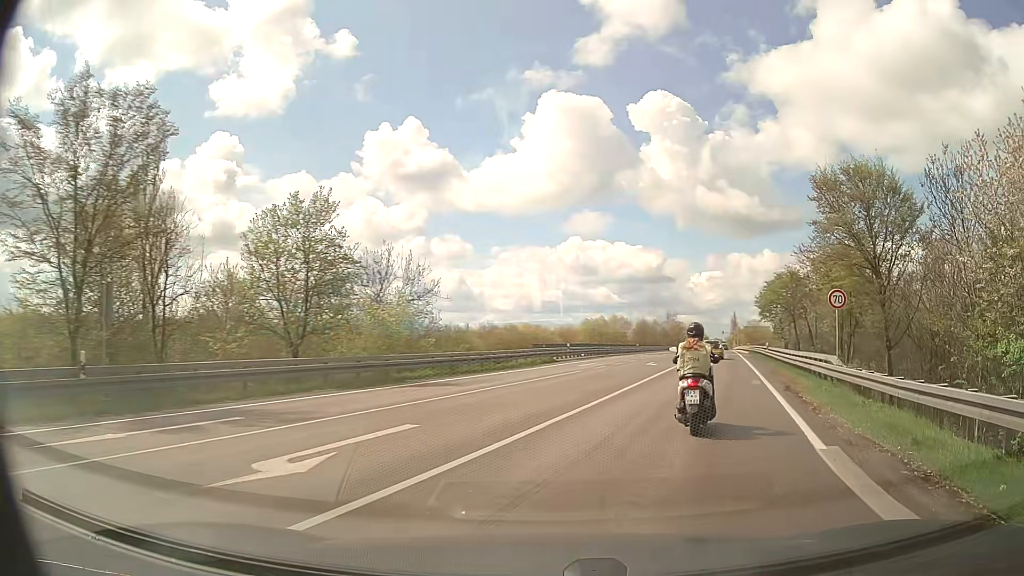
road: secondary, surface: asphalt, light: Day
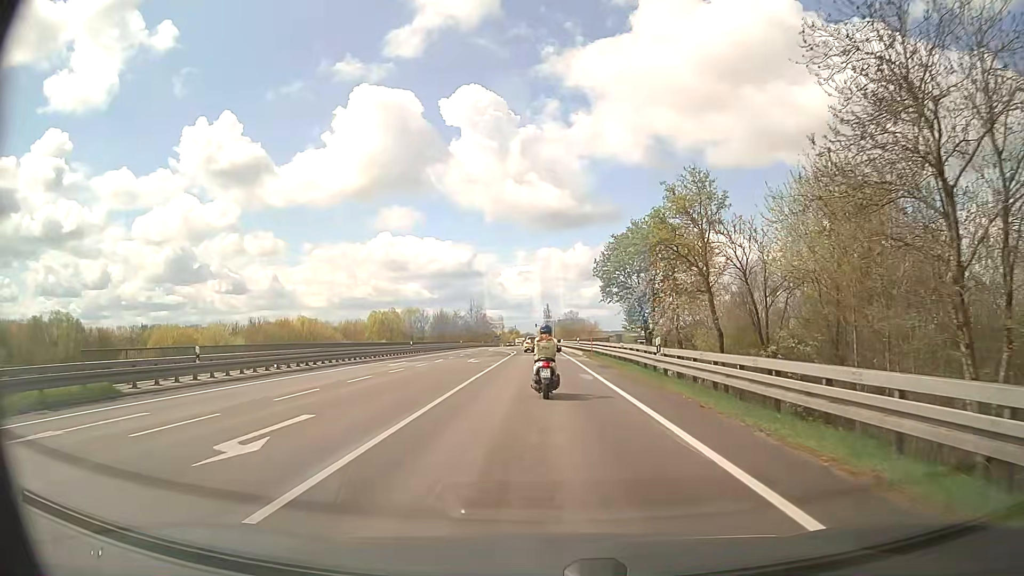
(+6.8, +30.2) m; +16°
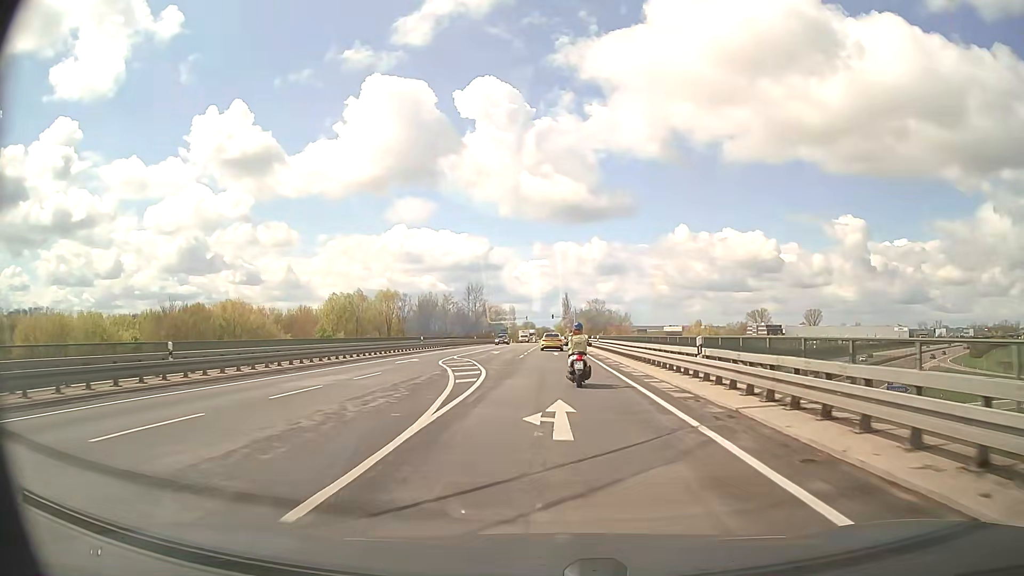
(-0.9, +44.0) m; -1°
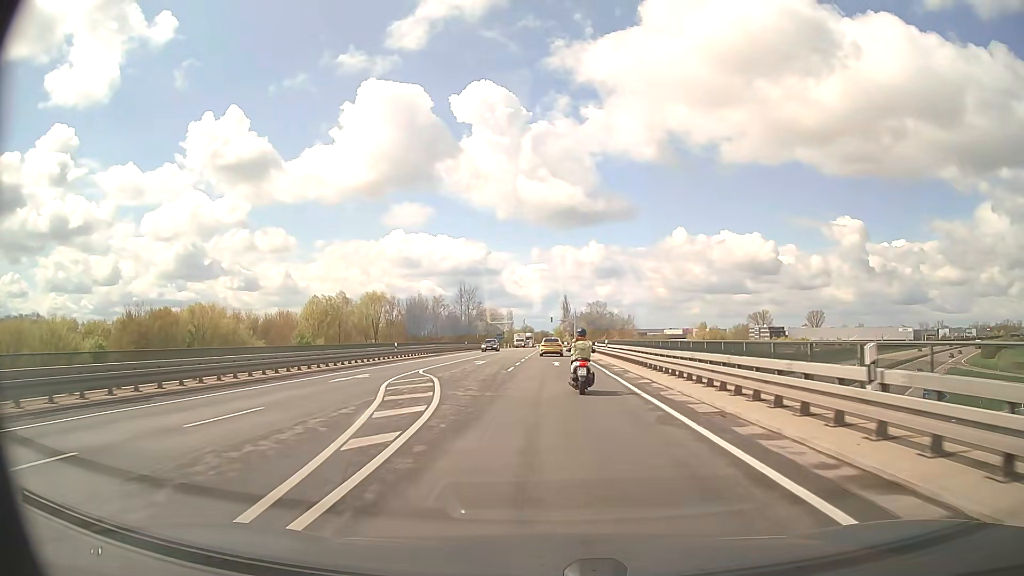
(0.0, +9.8) m; 0°
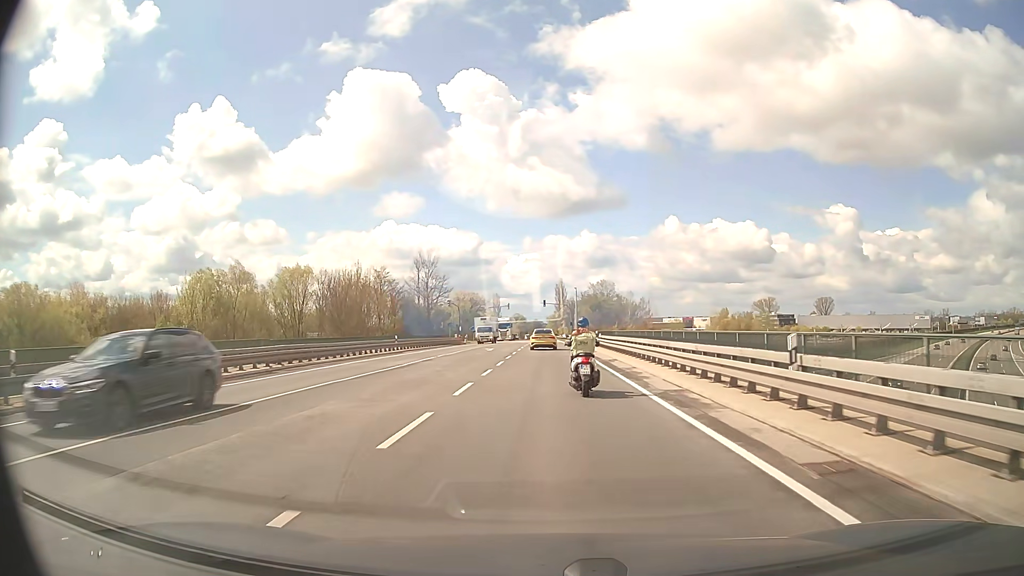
(+0.2, +37.6) m; +1°
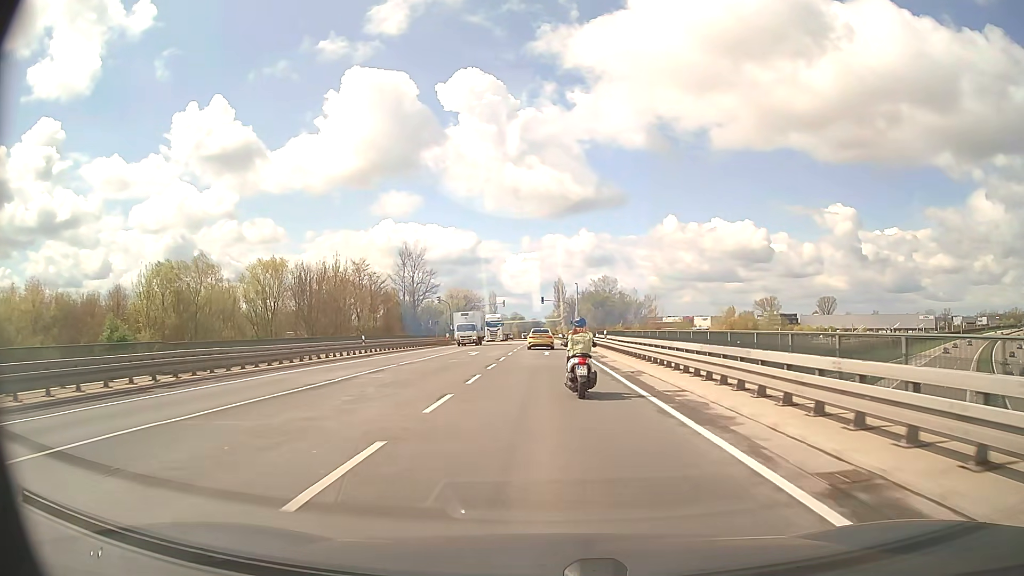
(0.0, +8.9) m; 0°
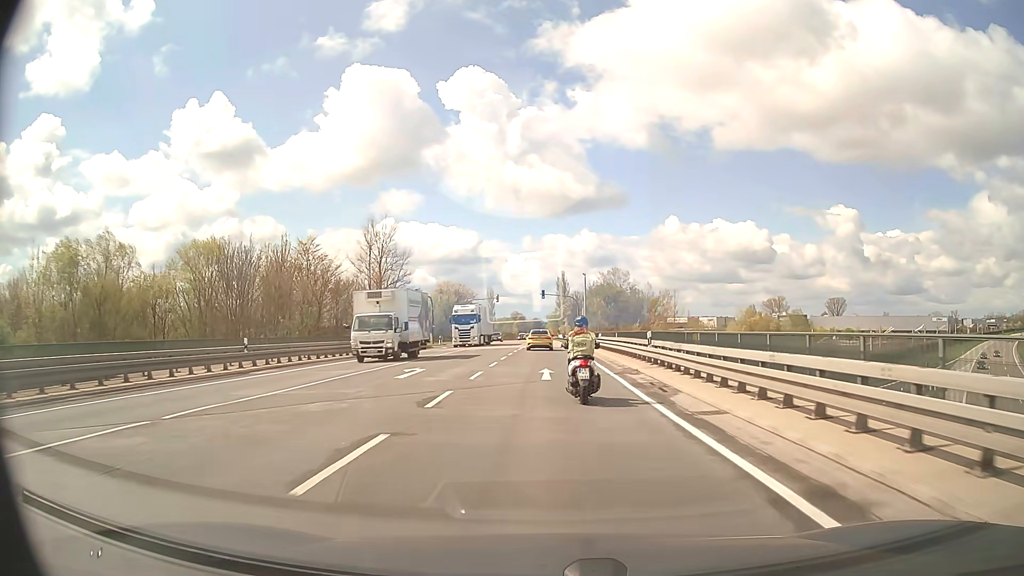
(0.0, +17.6) m; 0°
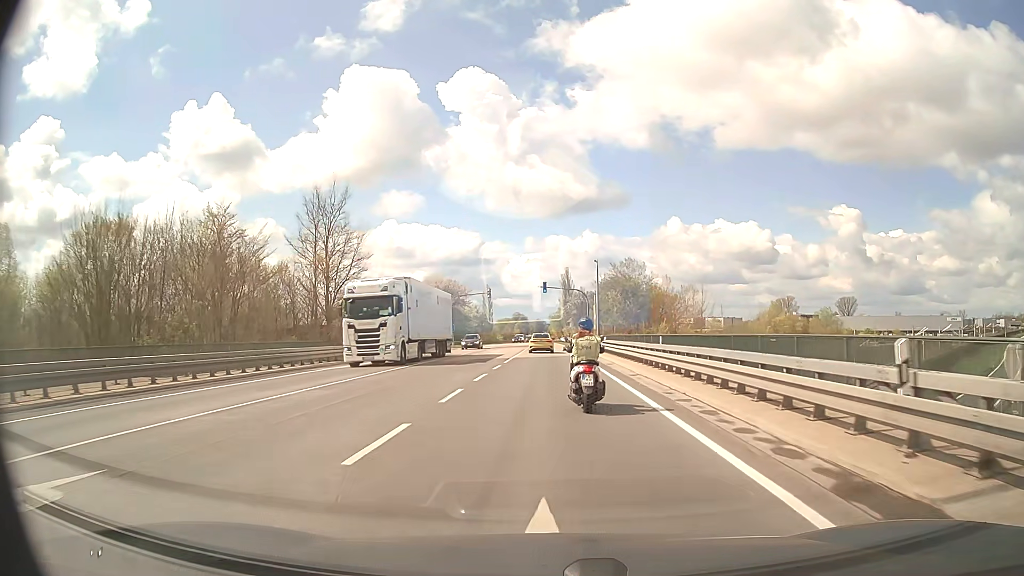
(0.0, +17.3) m; 0°
(0, +10) (0, +20) (0, +30) (0, +40) (0, +50) (0, +60) (0, +70) (0, +80) (0, +90) (-1, +100) m
